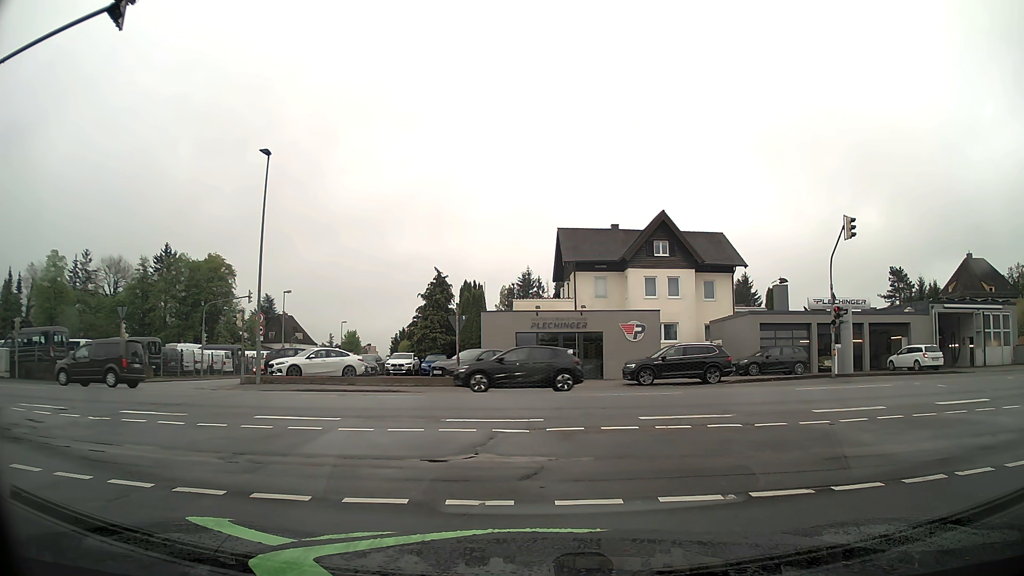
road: residential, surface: asphalt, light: Day
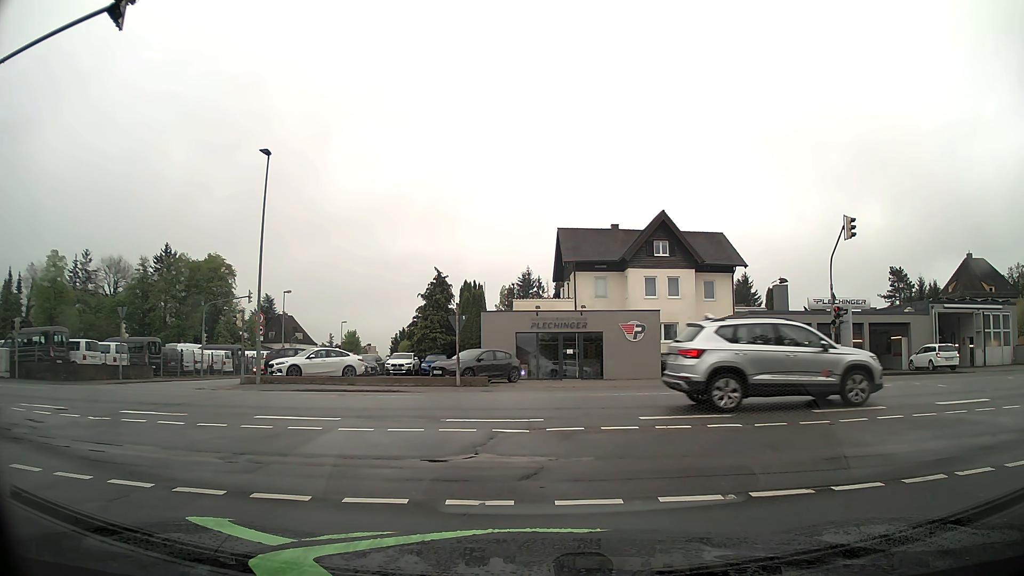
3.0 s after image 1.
(0.0, 0.0) m; 0°
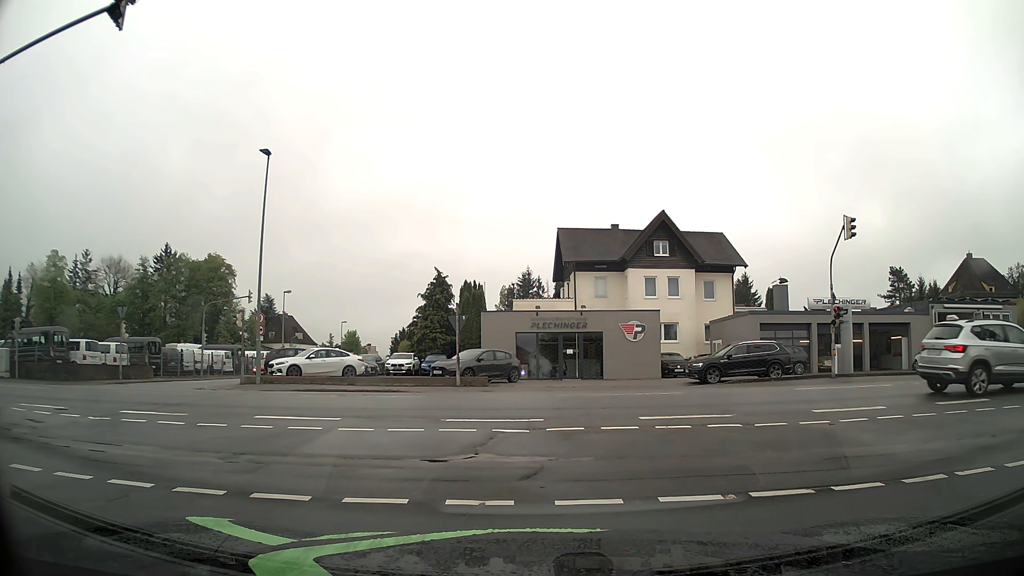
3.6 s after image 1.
(0.0, 0.0) m; 0°
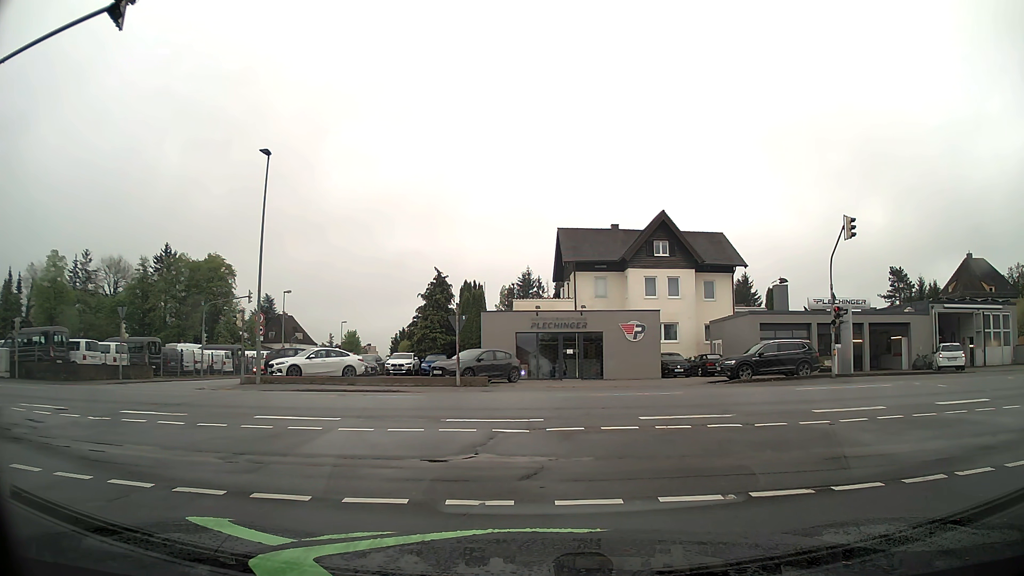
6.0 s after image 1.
(0.0, 0.0) m; 0°
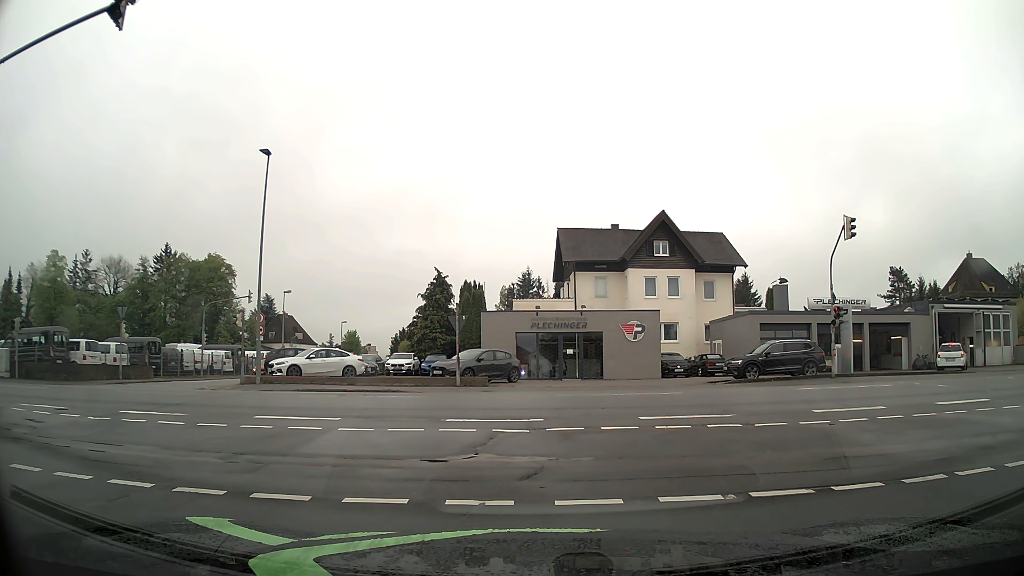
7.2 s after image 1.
(0.0, 0.0) m; 0°
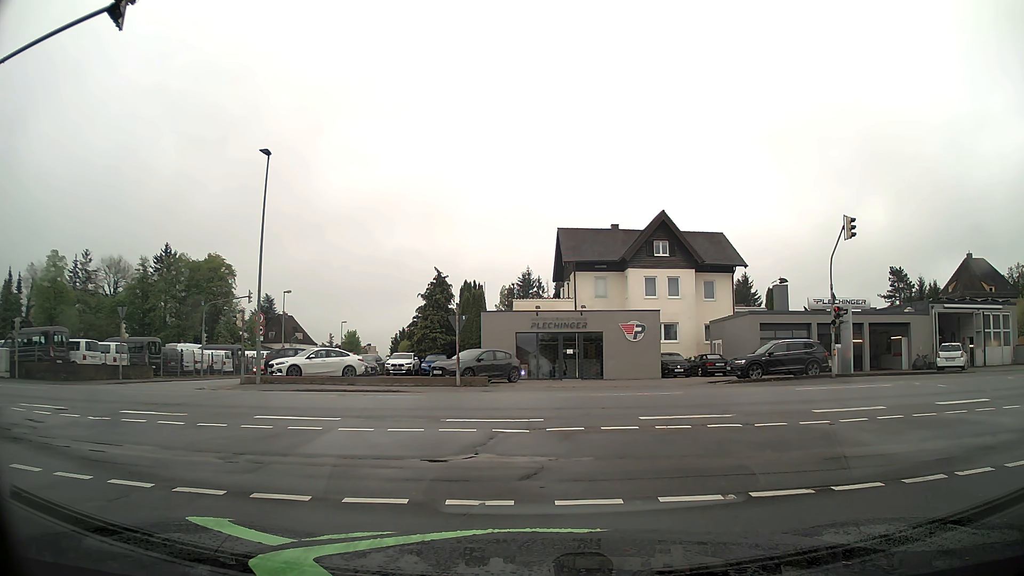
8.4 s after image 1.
(0.0, 0.0) m; 0°
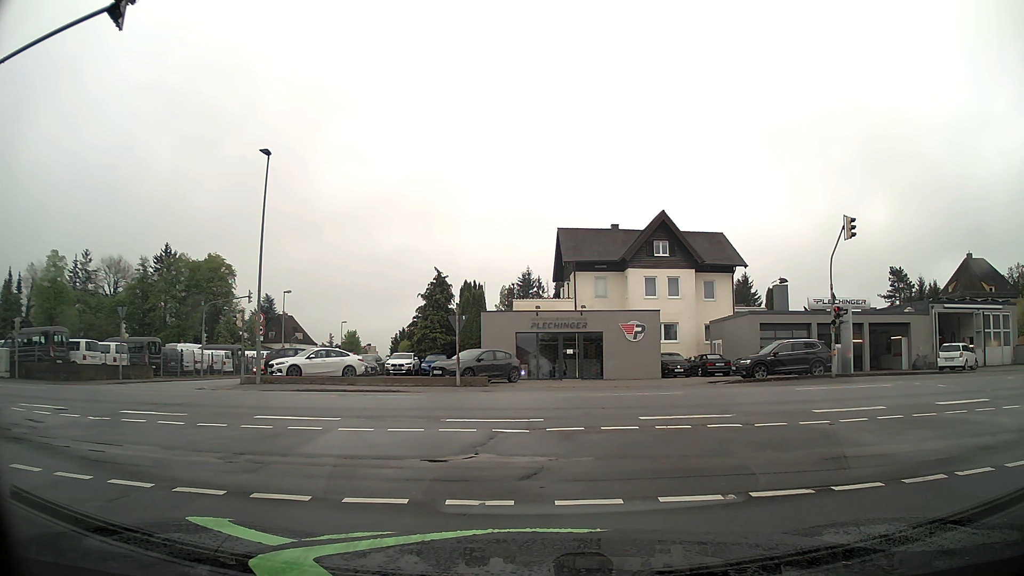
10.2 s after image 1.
(0.0, 0.0) m; 0°
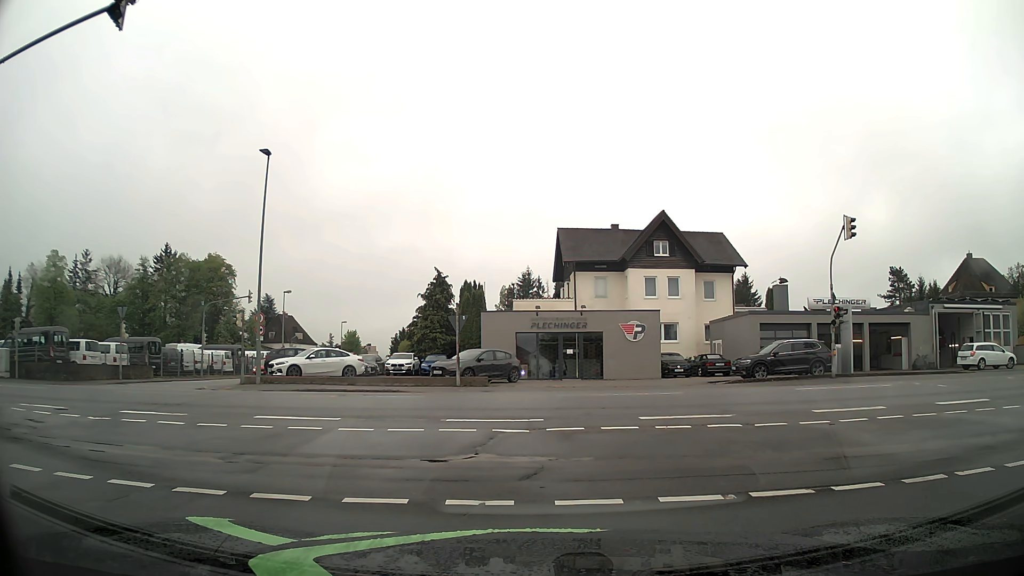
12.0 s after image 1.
(0.0, 0.0) m; 0°
(-1, +10) (-7, +18) (-16, +22) (-26, +23) (-36, +24) (-46, +24) (-56, +24) (-66, +24) (-76, +24) (-86, +24) m
